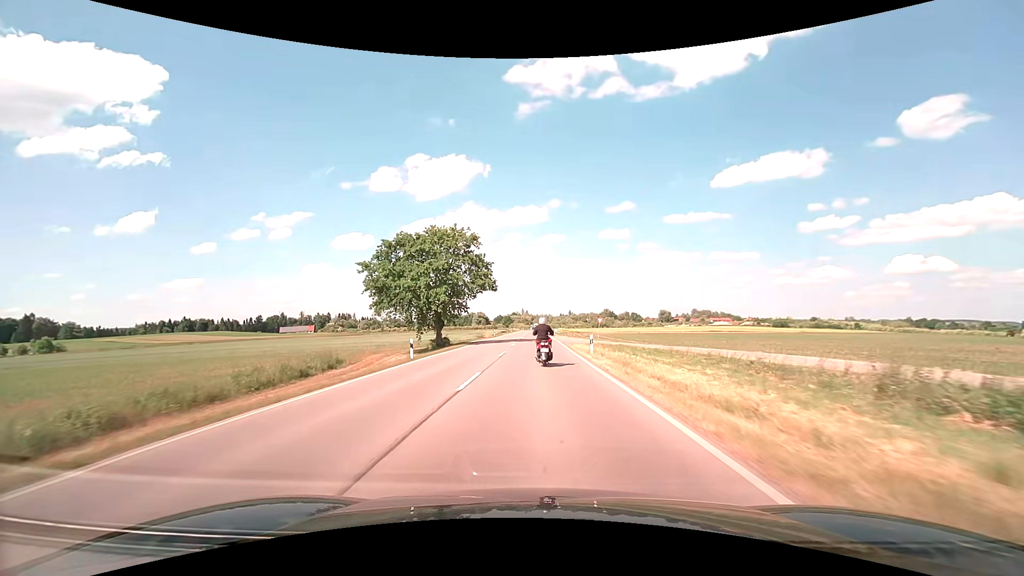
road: secondary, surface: asphalt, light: Day
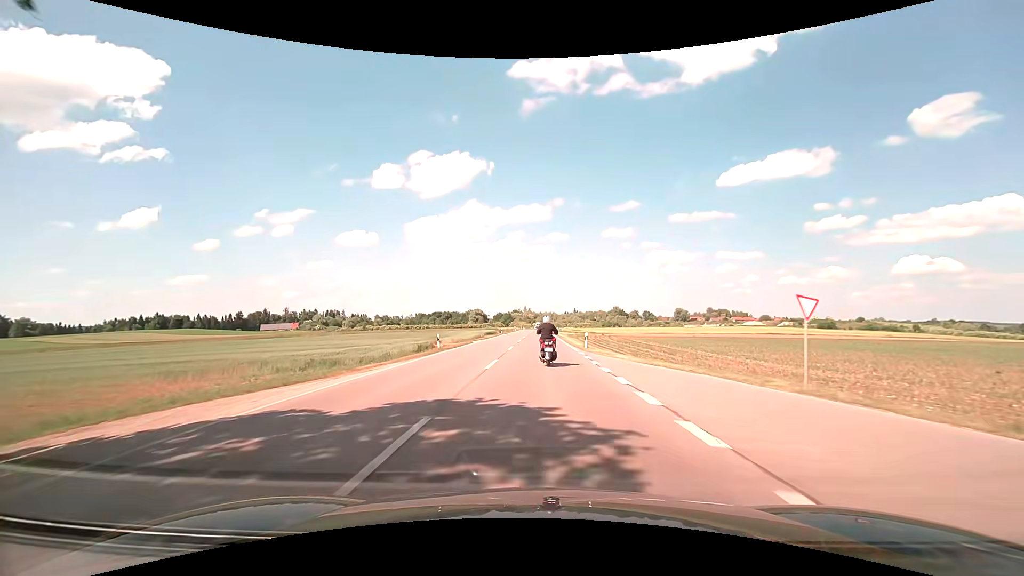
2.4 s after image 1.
(-0.2, +43.9) m; 0°
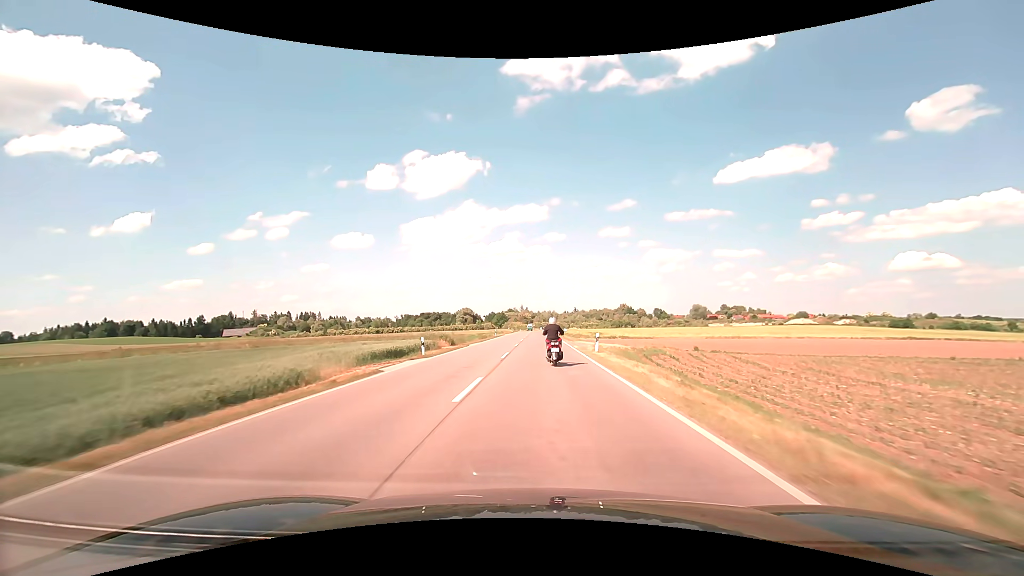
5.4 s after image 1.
(-0.1, +54.1) m; 0°
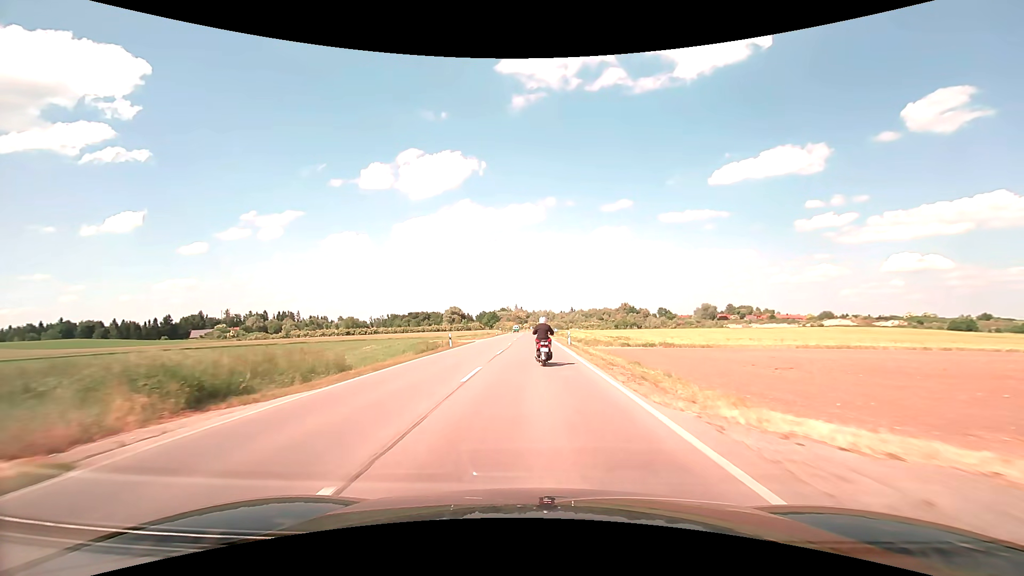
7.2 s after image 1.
(+0.3, +32.9) m; +1°
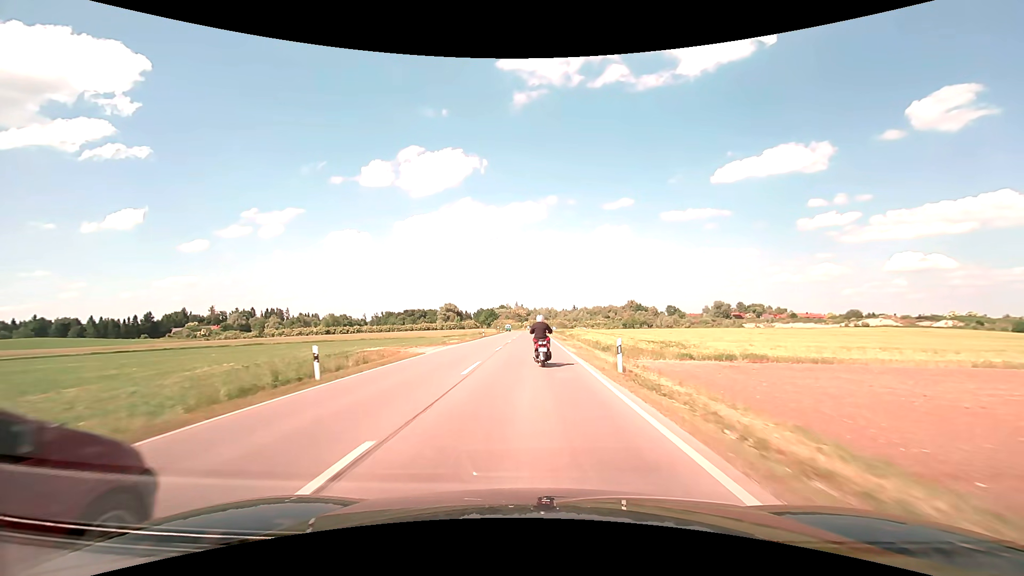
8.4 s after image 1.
(0.0, +22.5) m; 0°
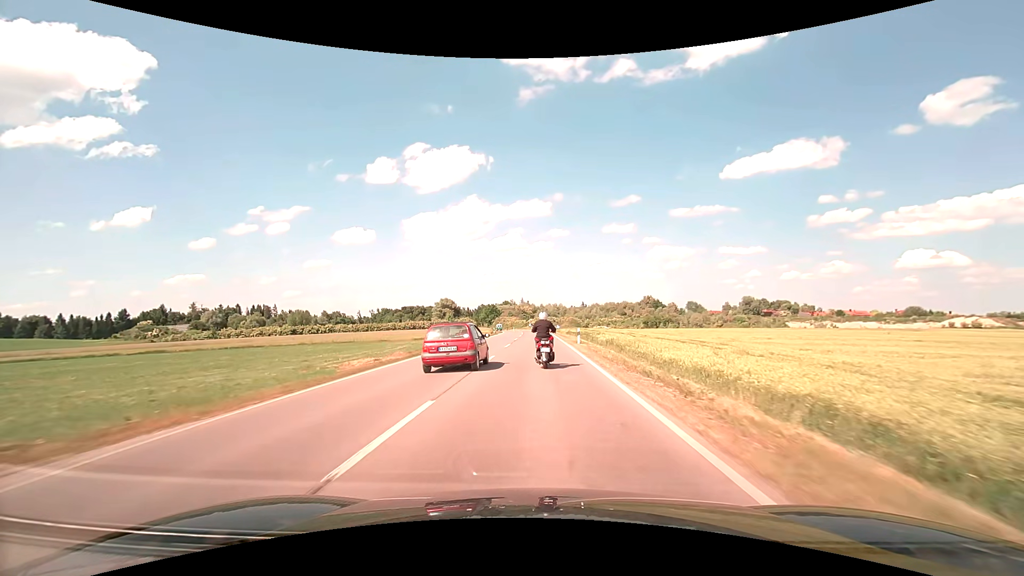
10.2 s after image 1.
(-0.3, +33.3) m; -1°
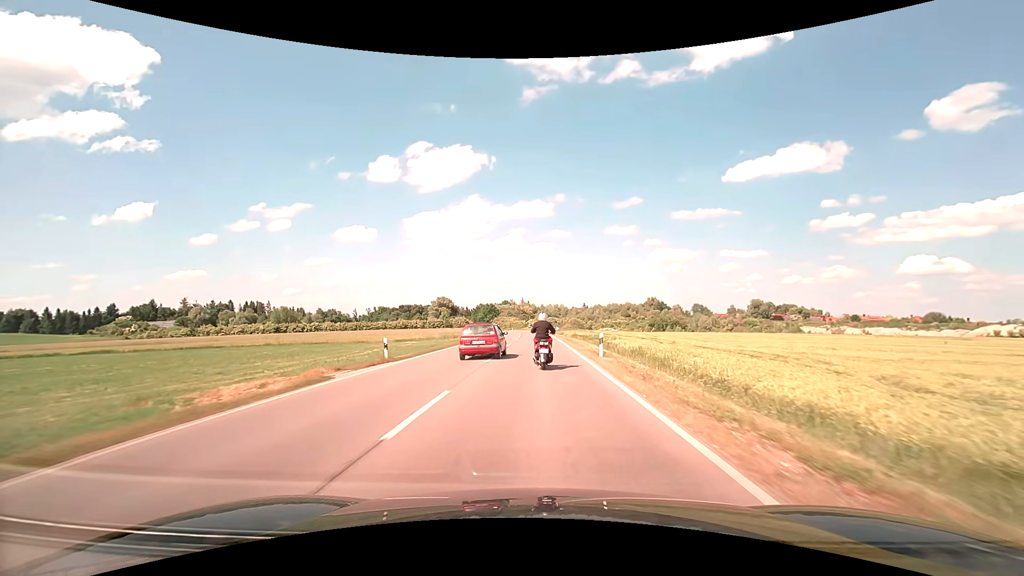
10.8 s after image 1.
(0.0, +10.7) m; 0°
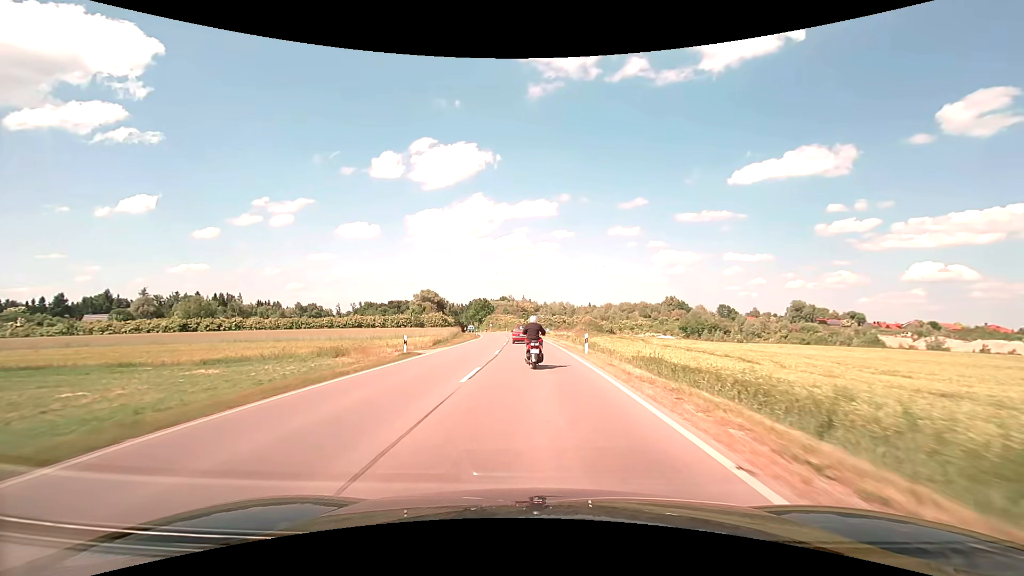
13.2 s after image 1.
(0.0, +41.9) m; 0°
(0, +10) (0, +20) (0, +30) (-1, +40) (-1, +50) (-2, +60) (-2, +70) (-3, +80) (-4, +90) (-6, +100) m
